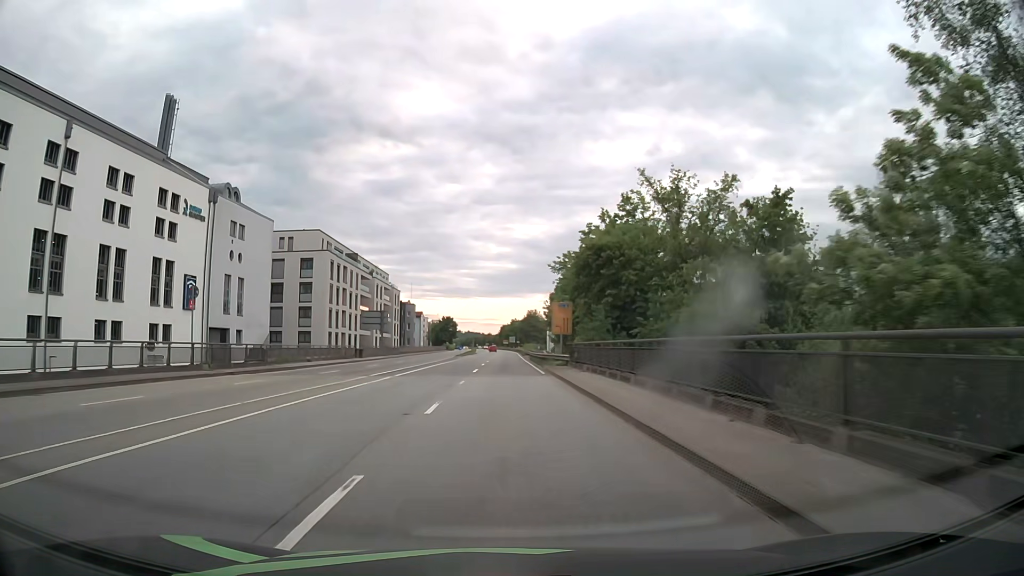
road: primary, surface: asphalt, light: Day
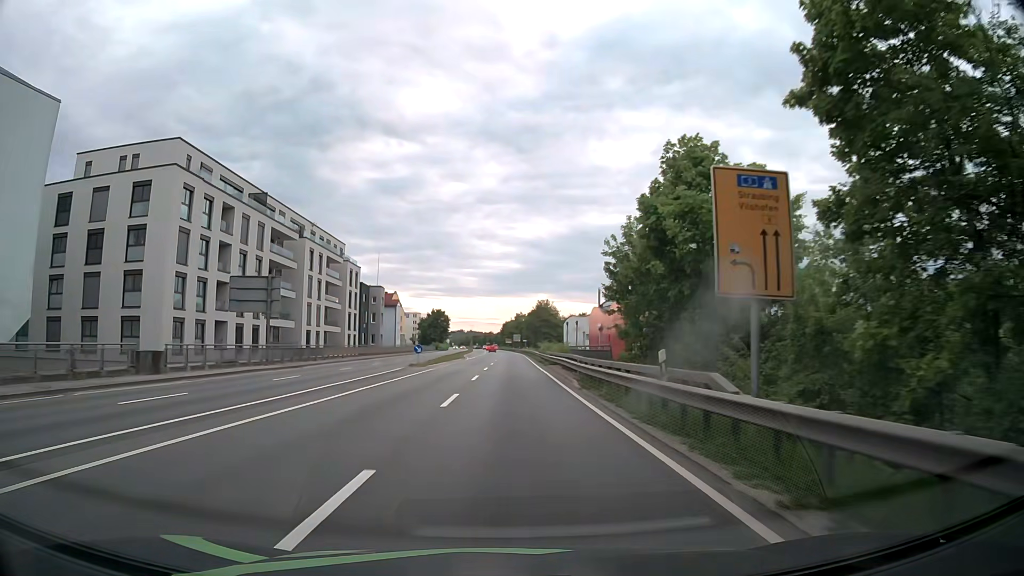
(0.0, +42.3) m; 0°
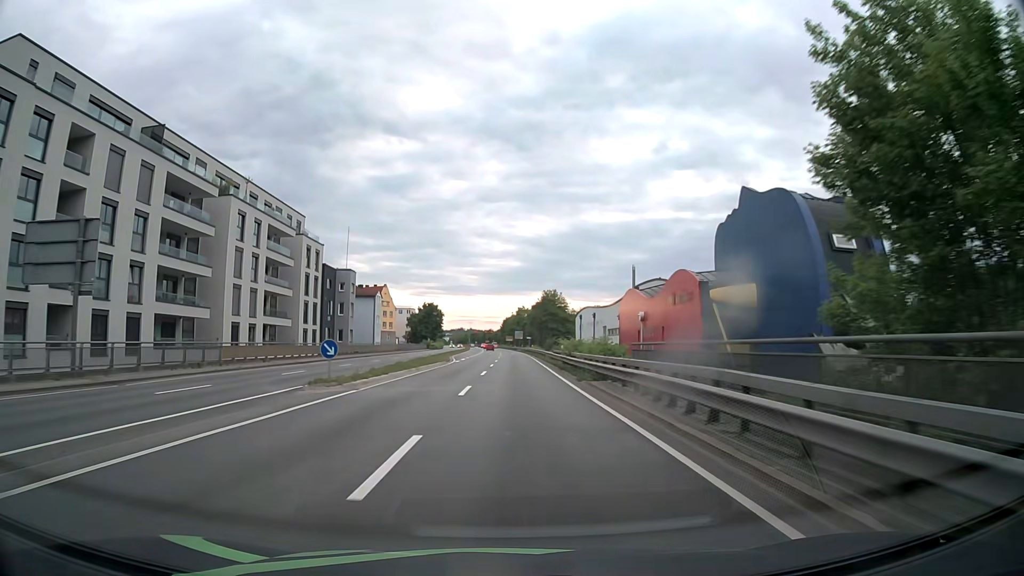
(+0.1, +21.3) m; 0°
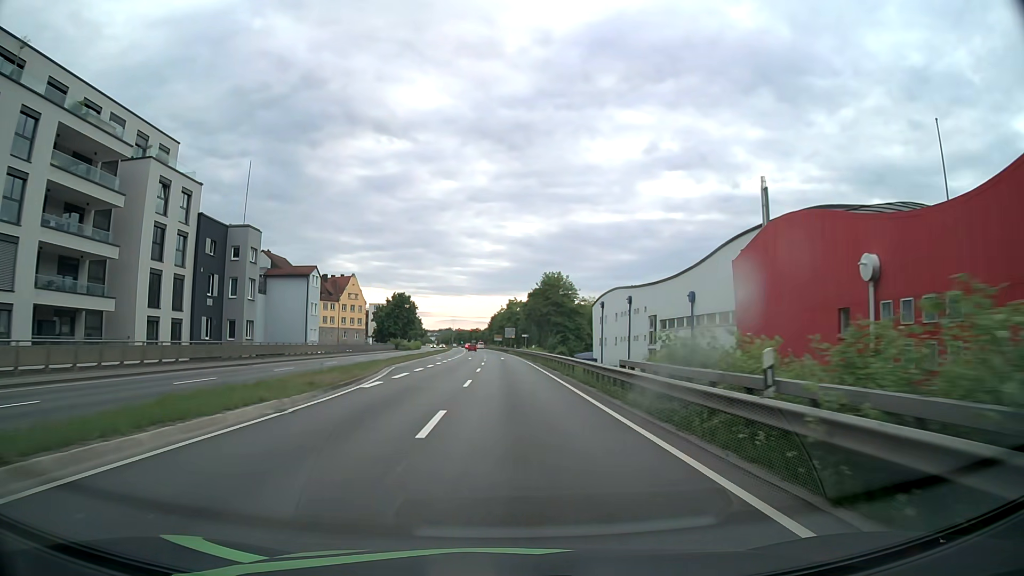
(+0.2, +32.1) m; +1°
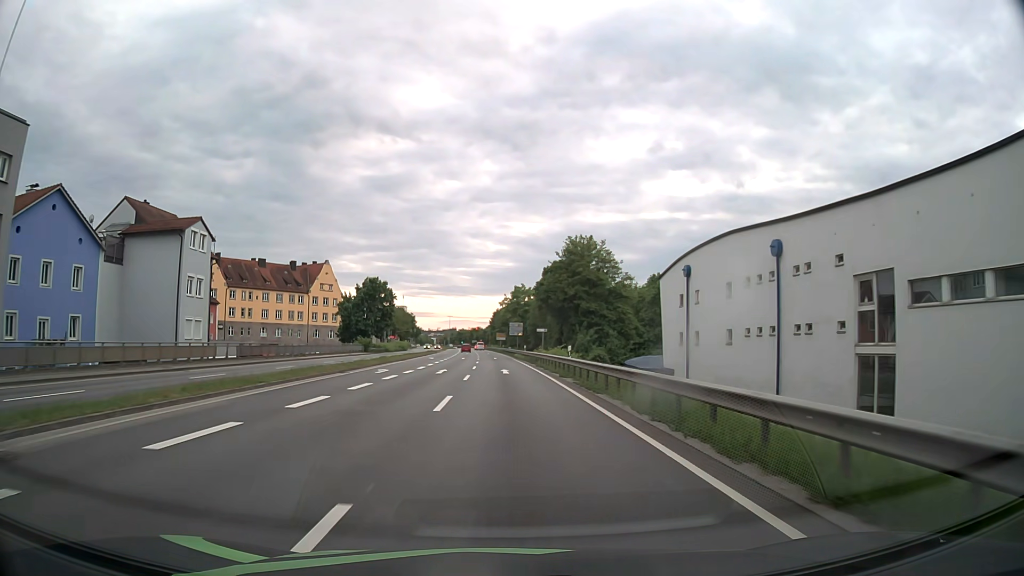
(-0.1, +32.2) m; 0°
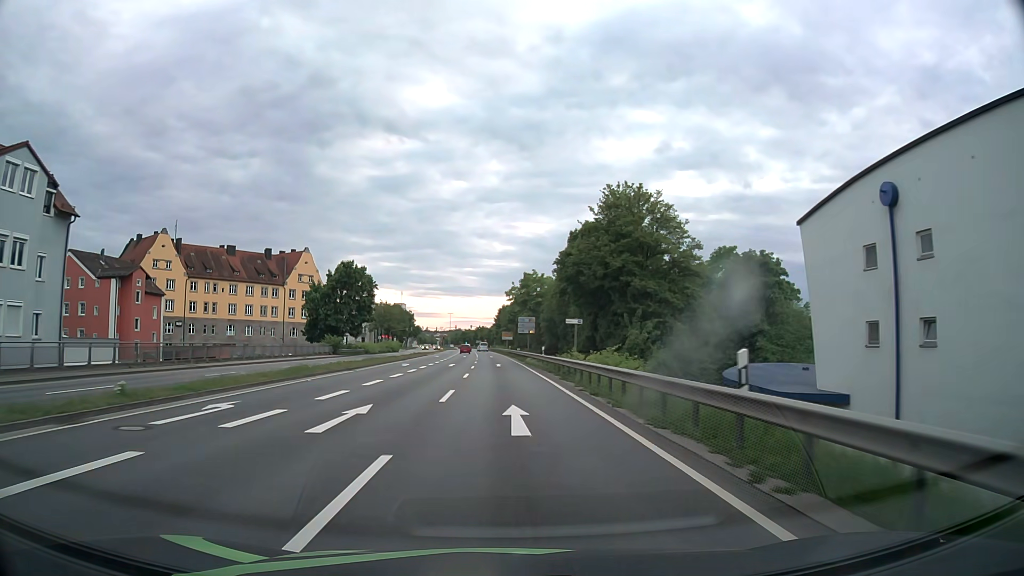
(-0.1, +21.4) m; -1°
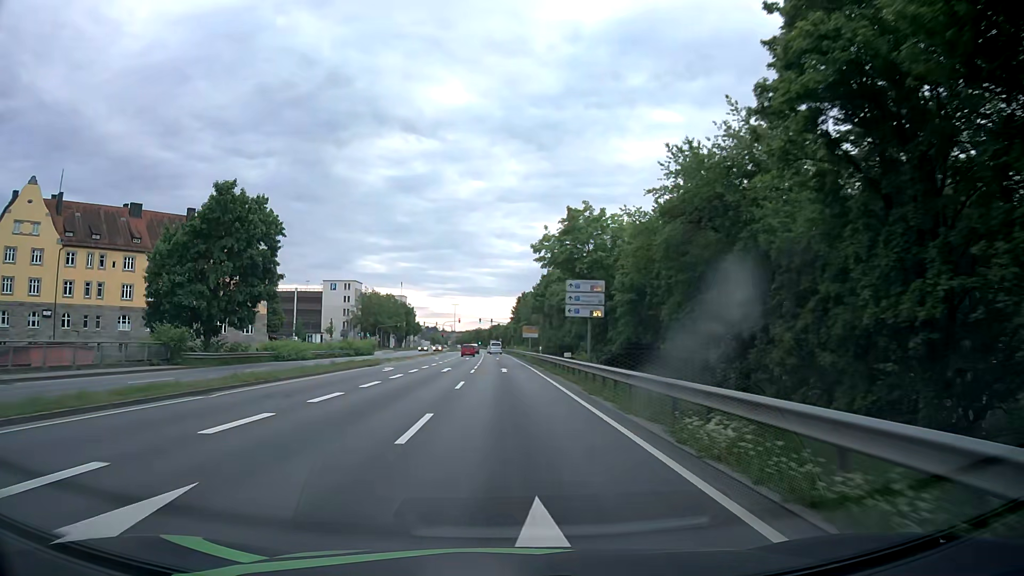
(-0.5, +43.1) m; -1°
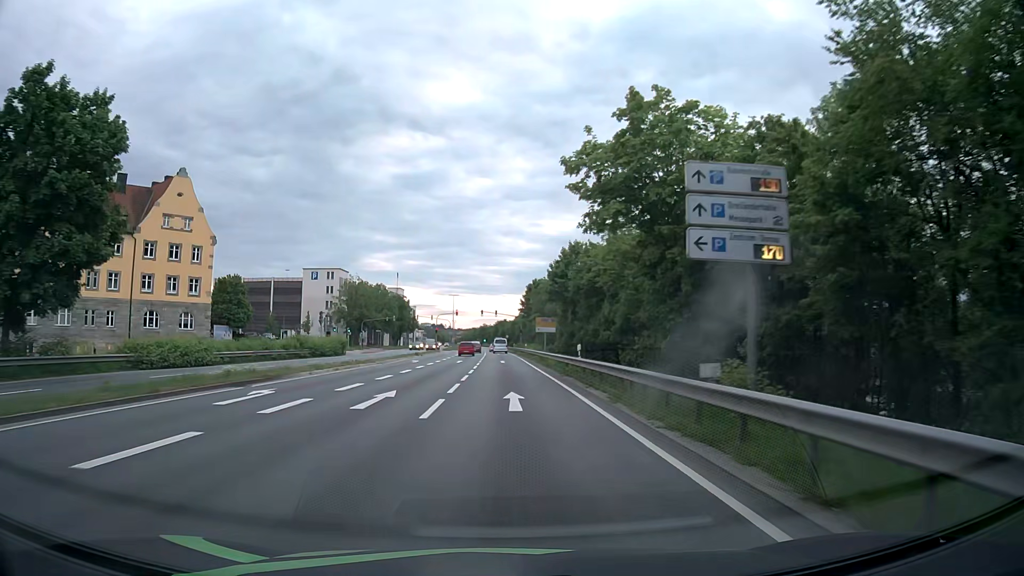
(-0.2, +21.3) m; -1°
(0, +10) (0, +20) (0, +30) (0, +40) (0, +50) (0, +60) (-1, +70) (-1, +80) (-1, +90) (-1, +100) m
